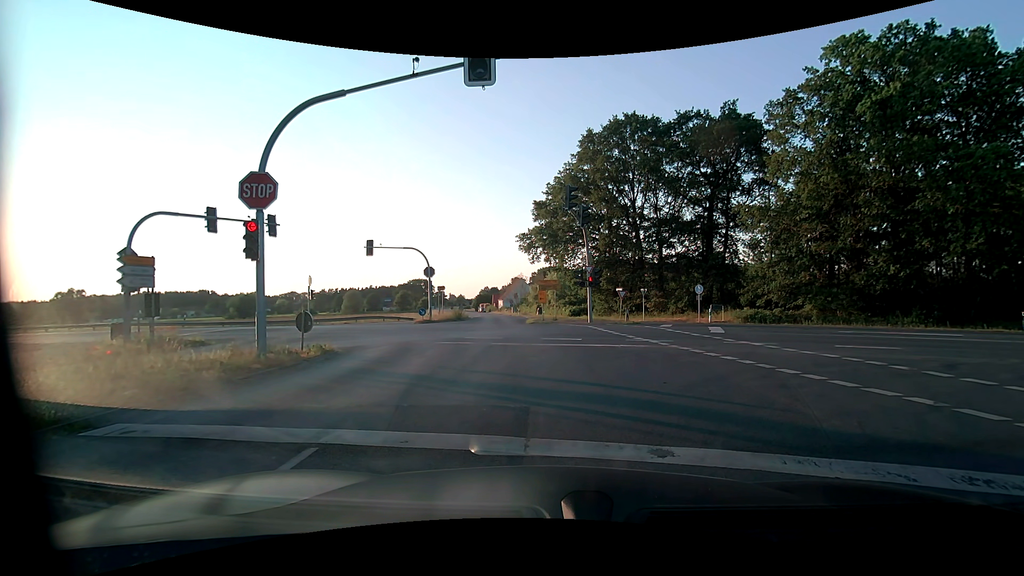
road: tertiary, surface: asphalt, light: Day
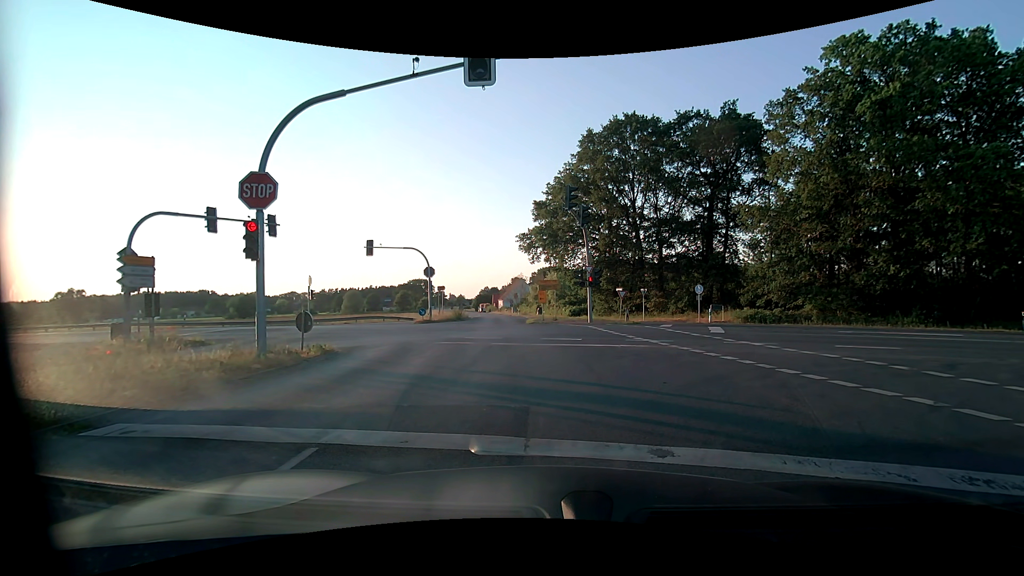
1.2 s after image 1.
(0.0, 0.0) m; 0°
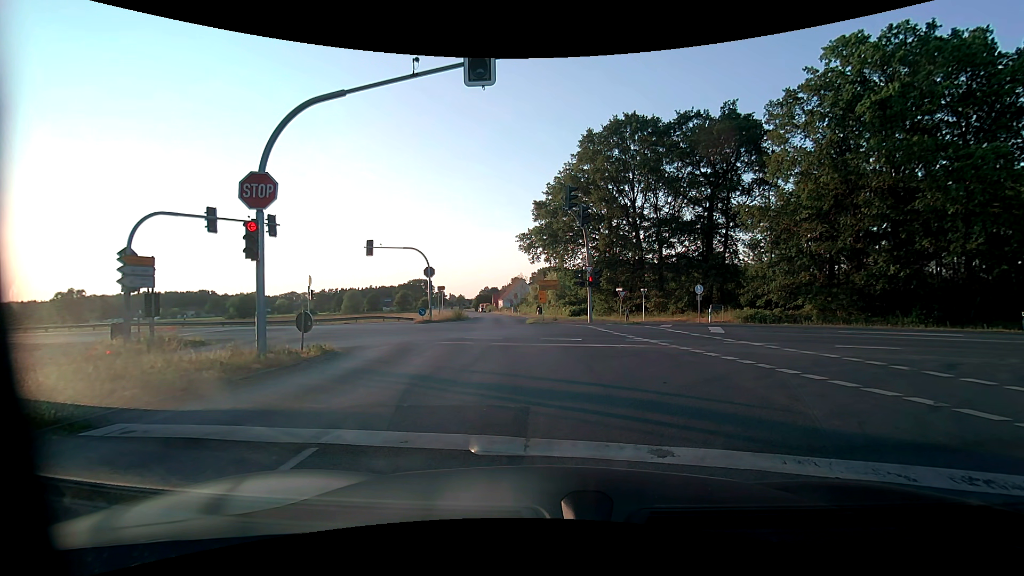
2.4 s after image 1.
(0.0, 0.0) m; 0°
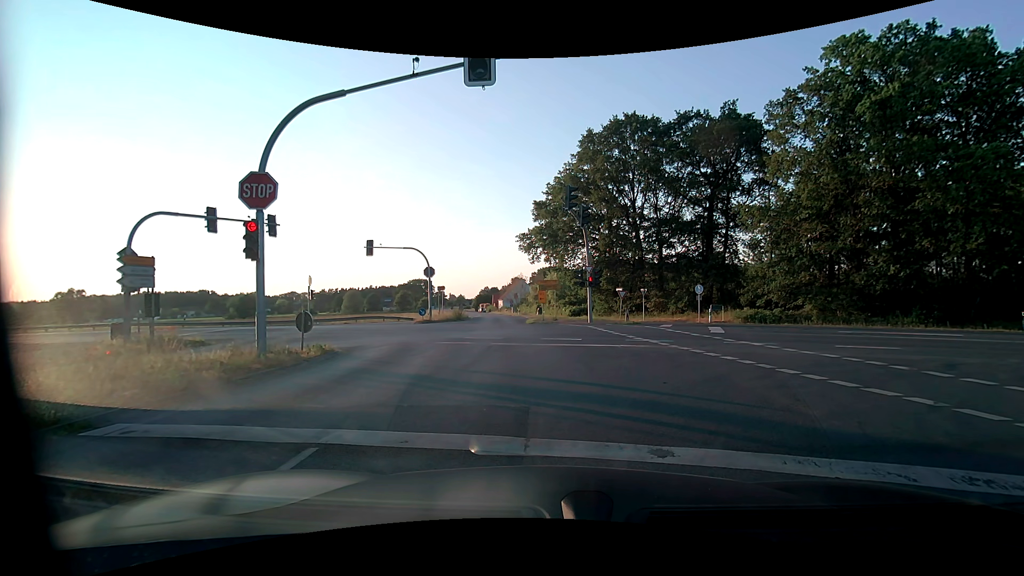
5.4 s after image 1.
(0.0, 0.0) m; 0°
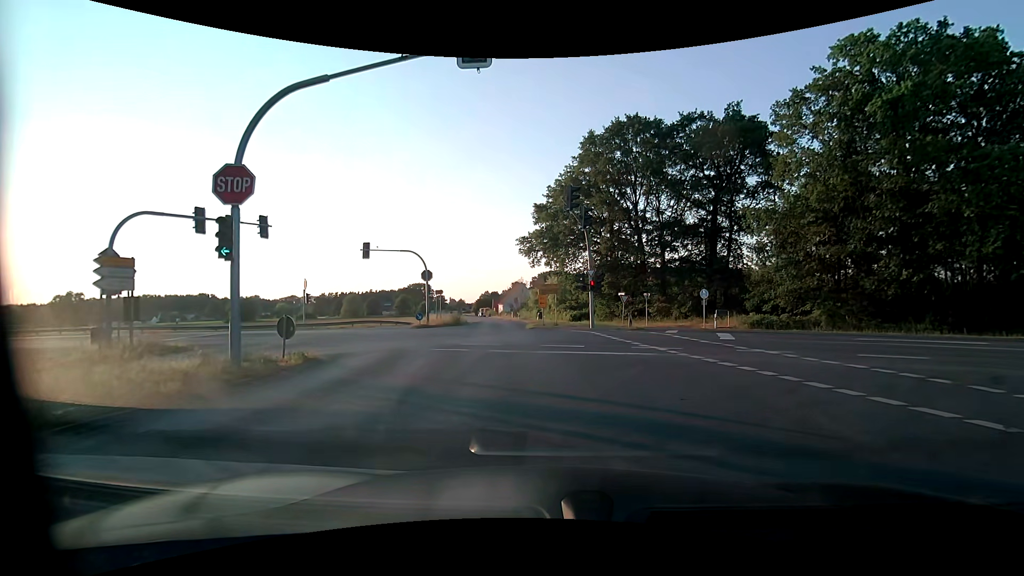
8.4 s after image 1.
(0.0, +1.2) m; 0°
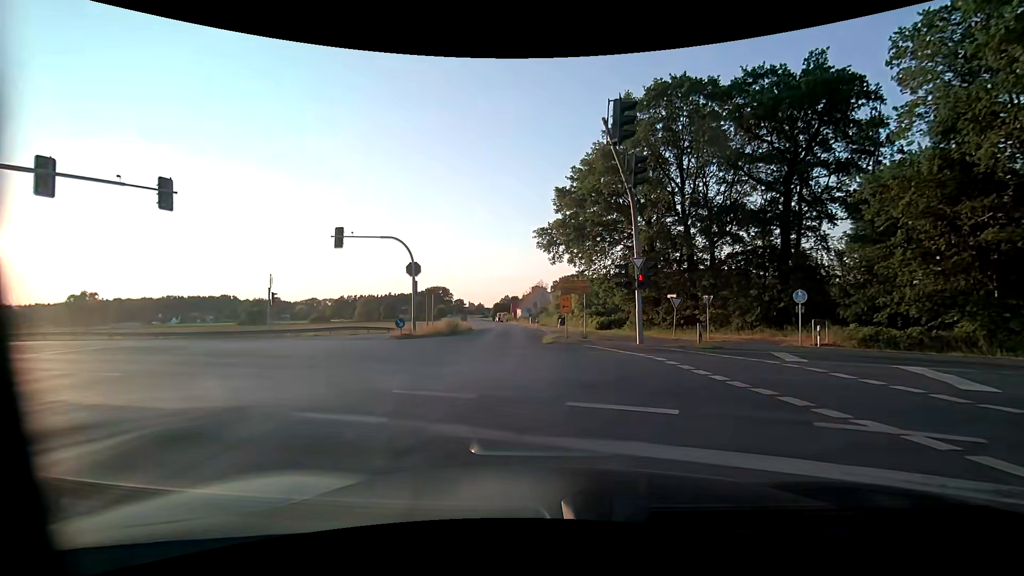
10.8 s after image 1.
(-0.1, +10.3) m; -3°
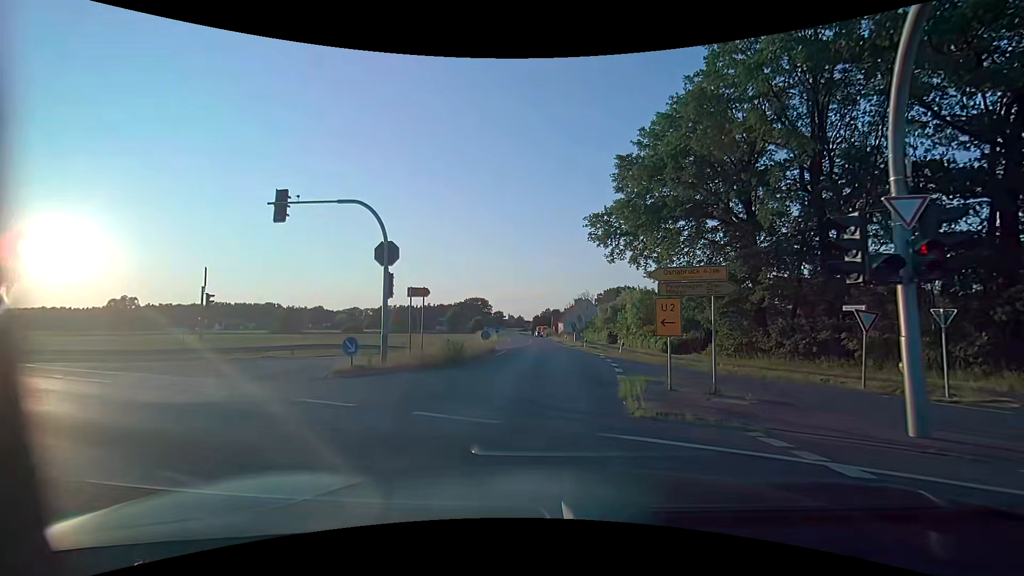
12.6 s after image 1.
(-0.7, +13.2) m; -4°
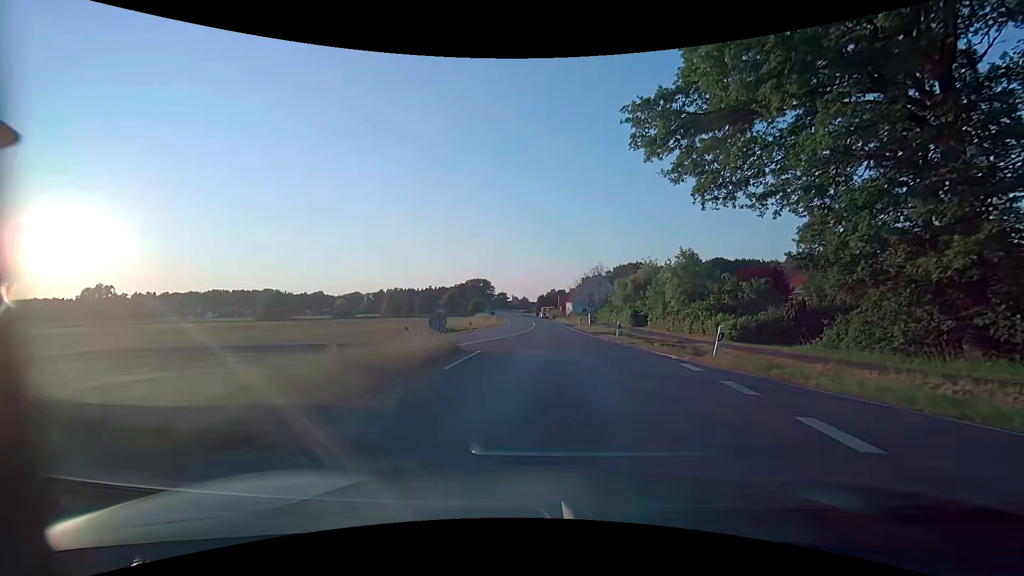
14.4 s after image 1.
(-0.2, +16.3) m; -1°
(0, +10) (0, +20) (0, +30) (+1, +40) (+1, +50) (+1, +60) (0, +70) (-1, +80) (-1, +90) (-3, +100) m
